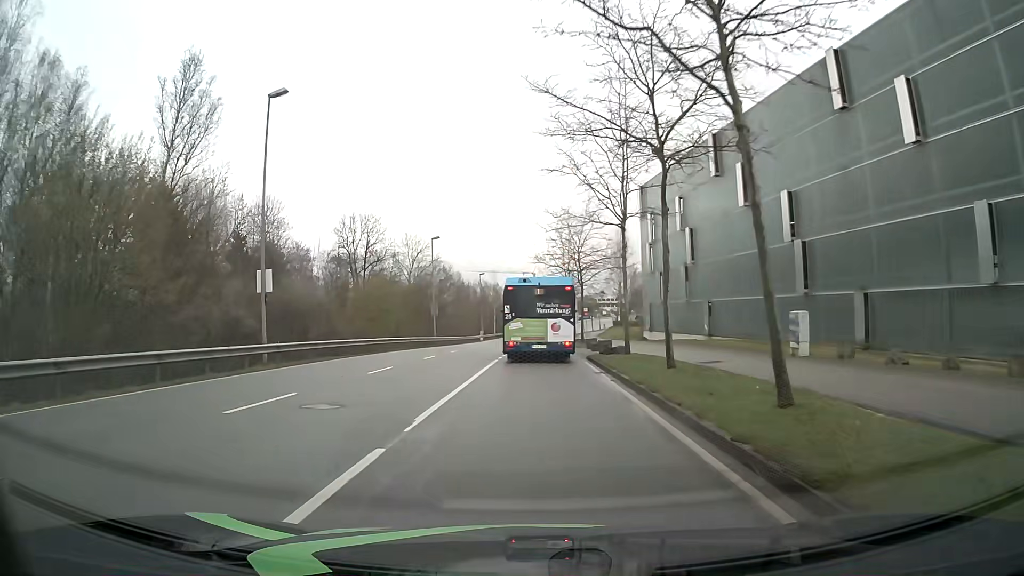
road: secondary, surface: asphalt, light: Day
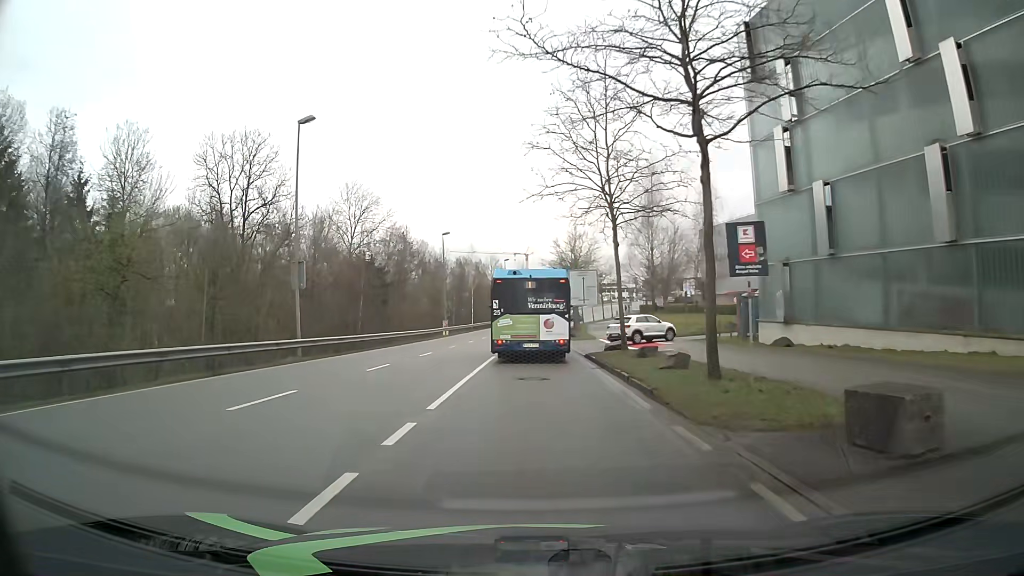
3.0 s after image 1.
(+0.5, +35.8) m; +1°
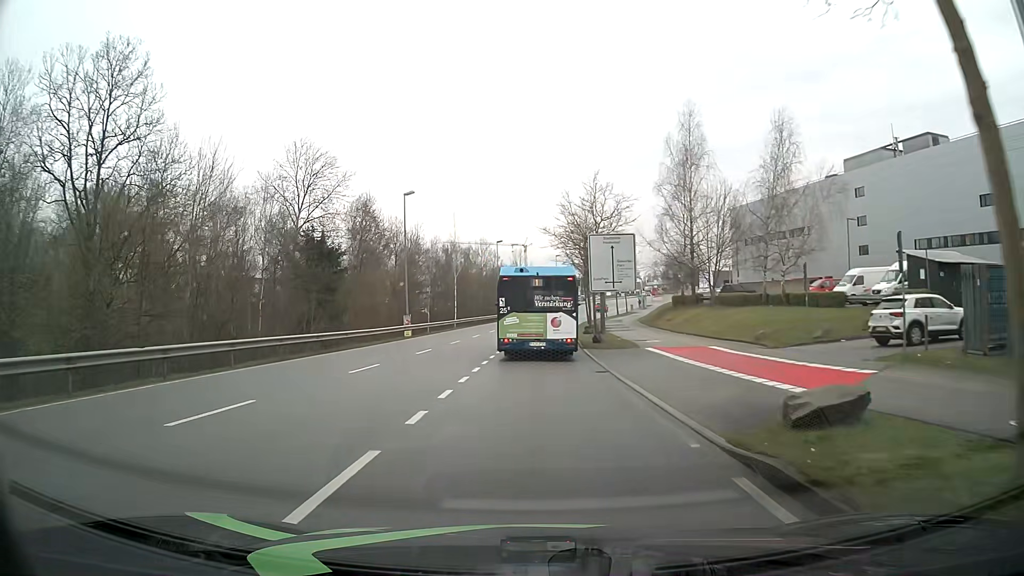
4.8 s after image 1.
(0.0, +19.8) m; 0°
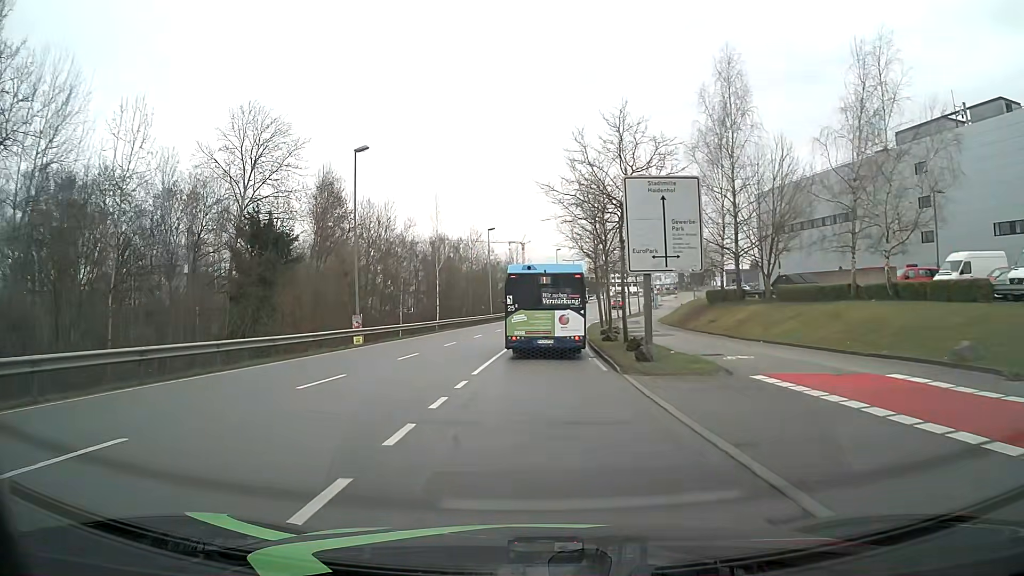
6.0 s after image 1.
(+0.1, +13.4) m; 0°
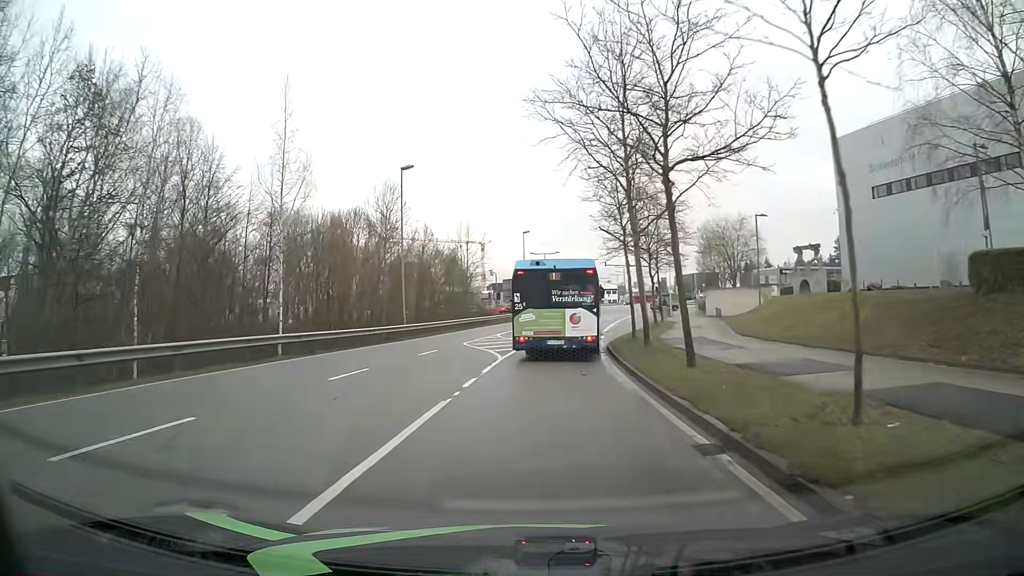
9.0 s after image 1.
(+1.0, +34.4) m; +4°
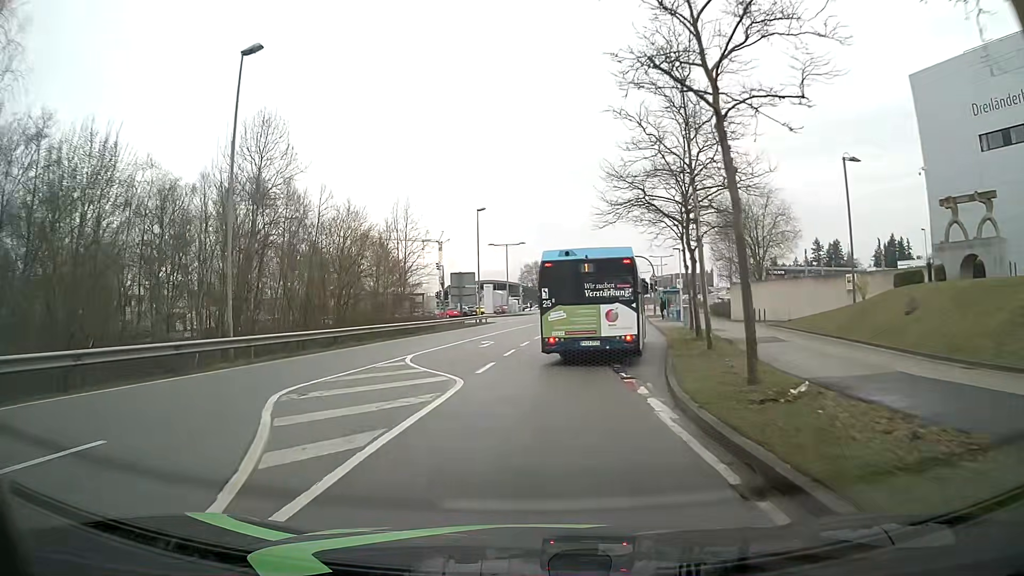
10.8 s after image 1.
(+0.5, +19.6) m; +3°
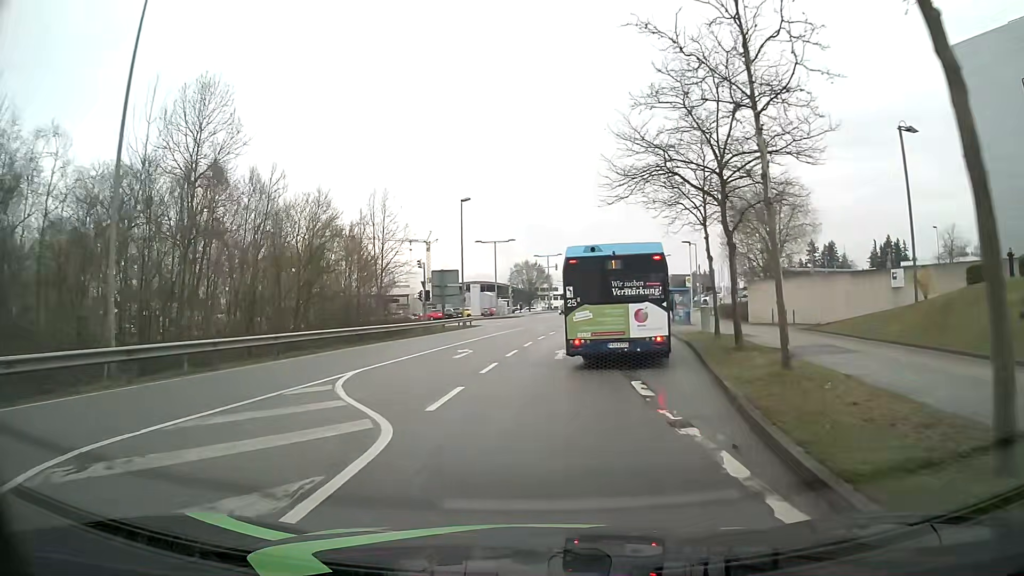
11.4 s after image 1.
(0.0, +6.1) m; +1°
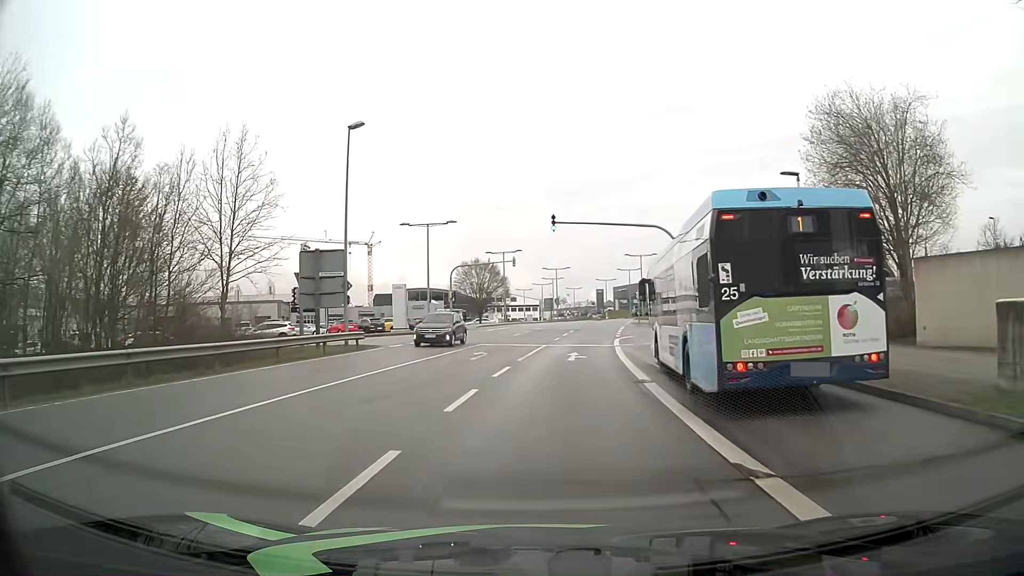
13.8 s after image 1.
(+0.6, +23.9) m; +3°
(0, +10) (+1, +20) (+1, +30) (+3, +40) (+4, +50) (+6, +60) (+7, +70) (+9, +79) (+11, +89) (+12, +99) m
